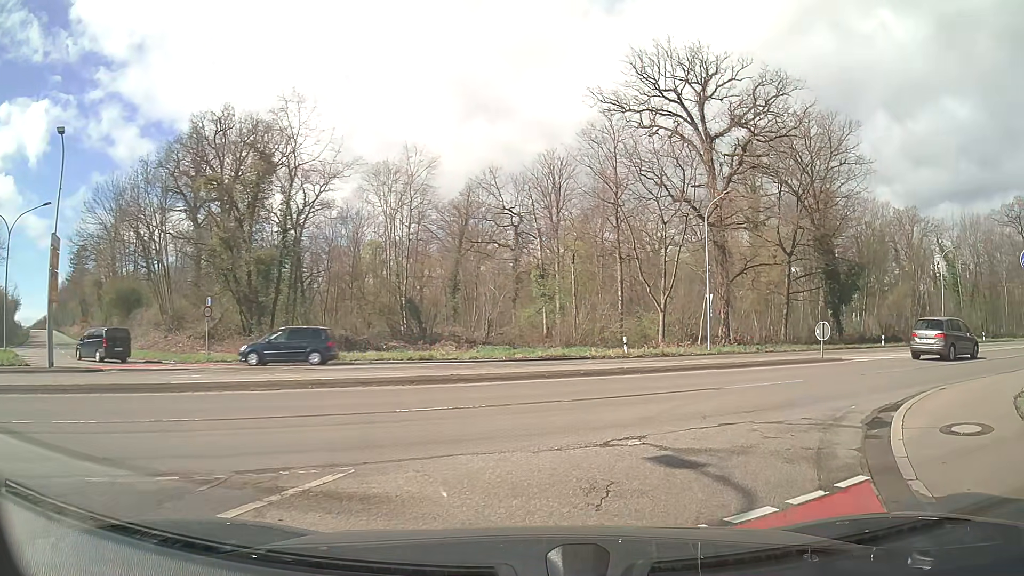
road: secondary_link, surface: asphalt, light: Day
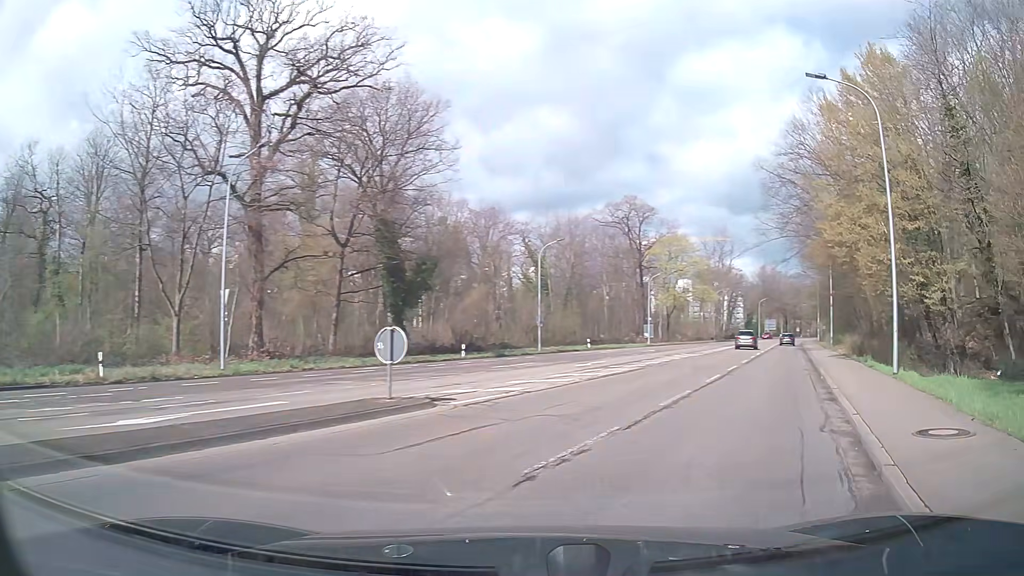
(+4.1, +11.6) m; +39°
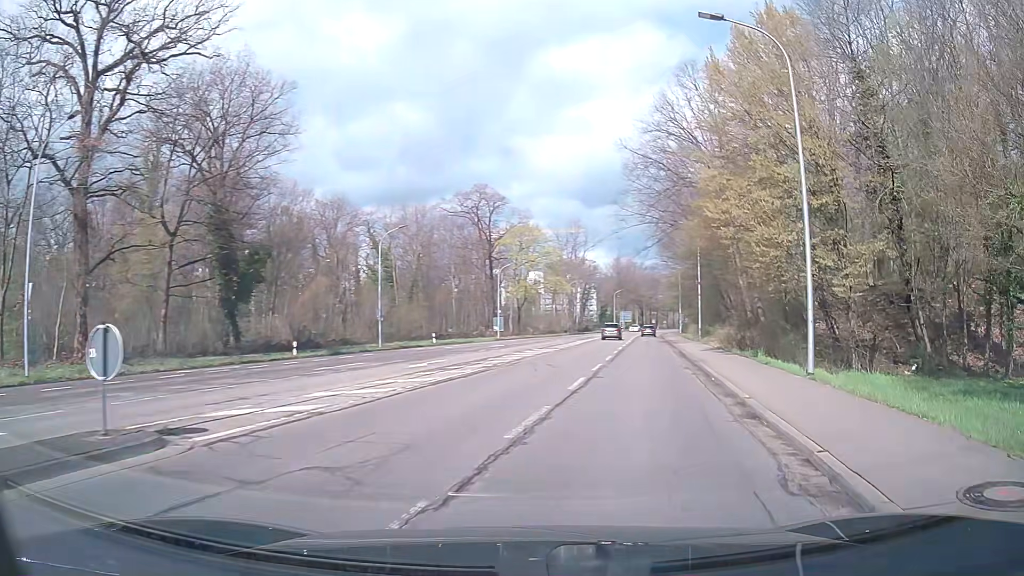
(+0.5, +4.2) m; +13°
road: secondary
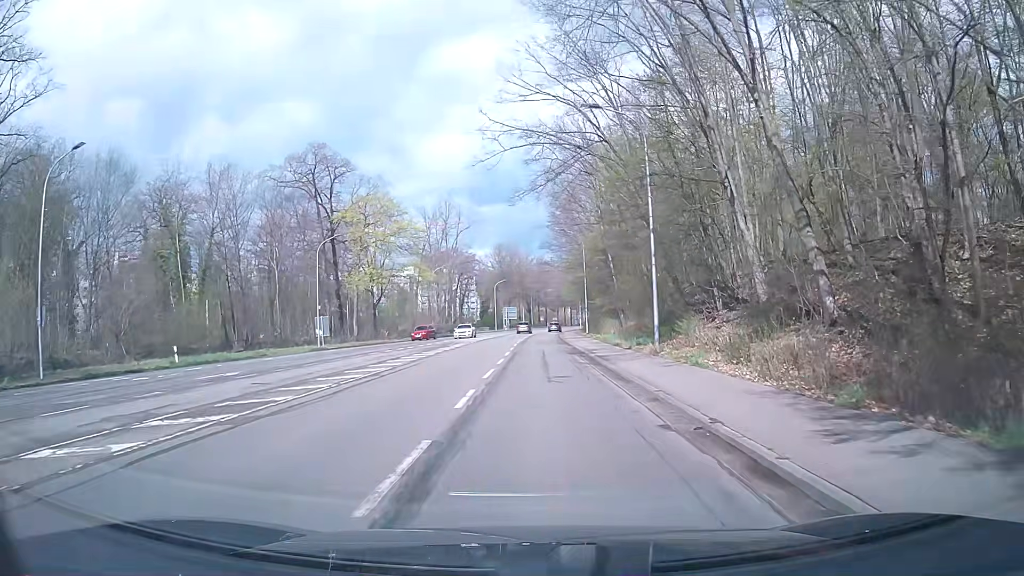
(+3.5, +27.5) m; +8°
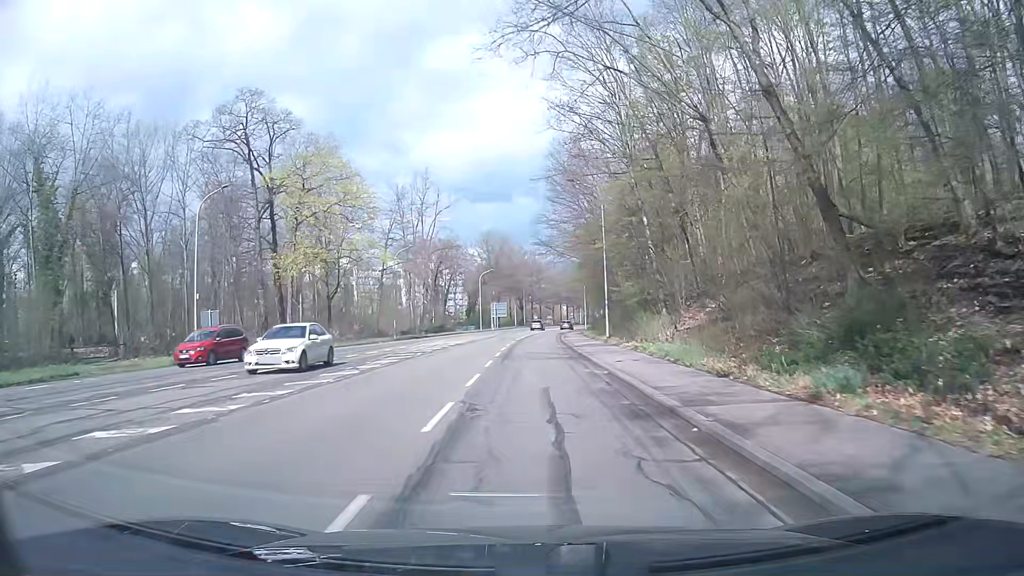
(+0.1, +20.8) m; 0°
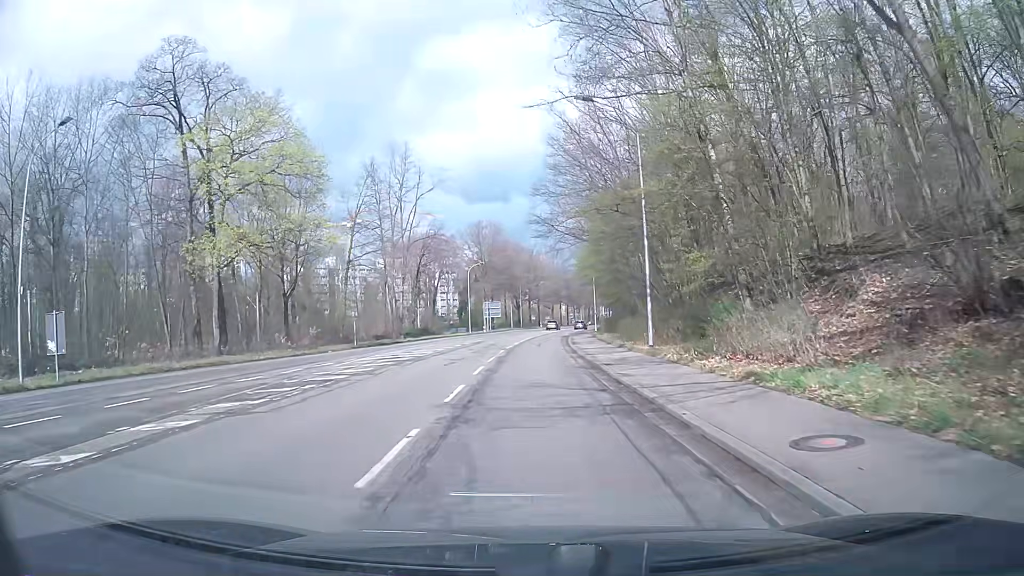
(0.0, +14.8) m; +1°
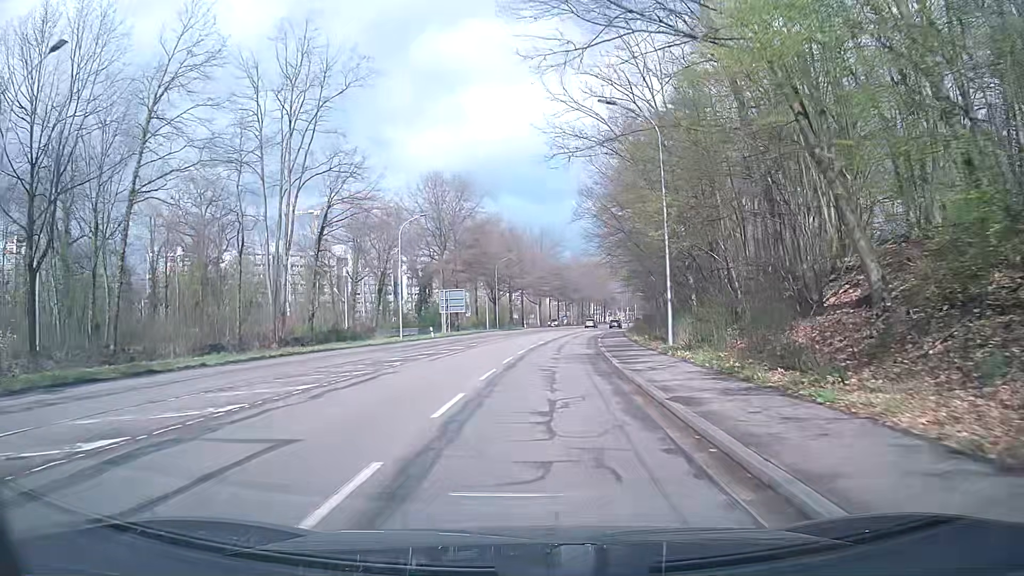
(+0.1, +38.5) m; +1°
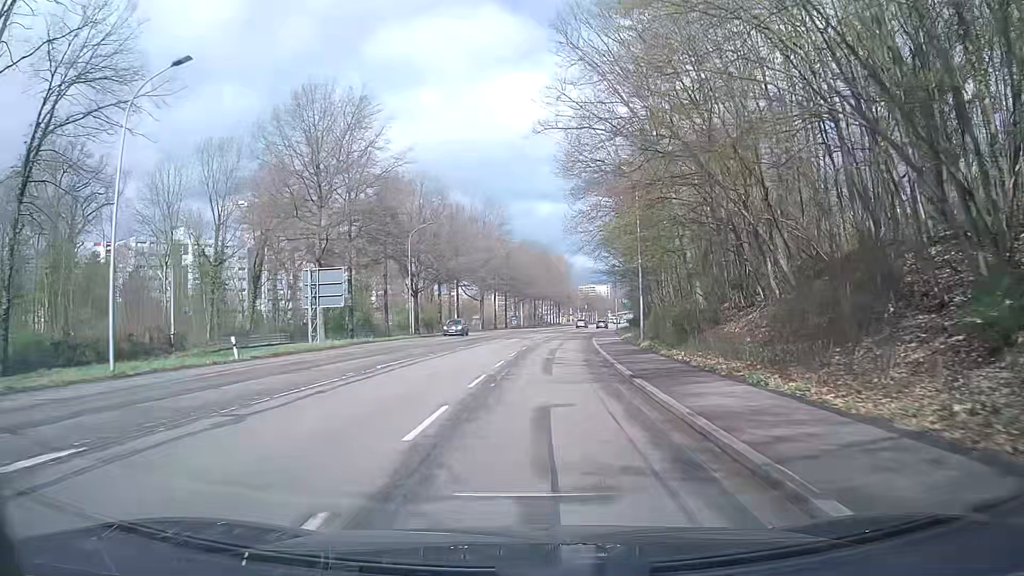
(+1.3, +31.7) m; +5°
(0, +10) (0, +20) (+1, +30) (+2, +40) (+2, +50) (+3, +60) (+5, +70) (+6, +80) (+7, +90) (+9, +99) m
